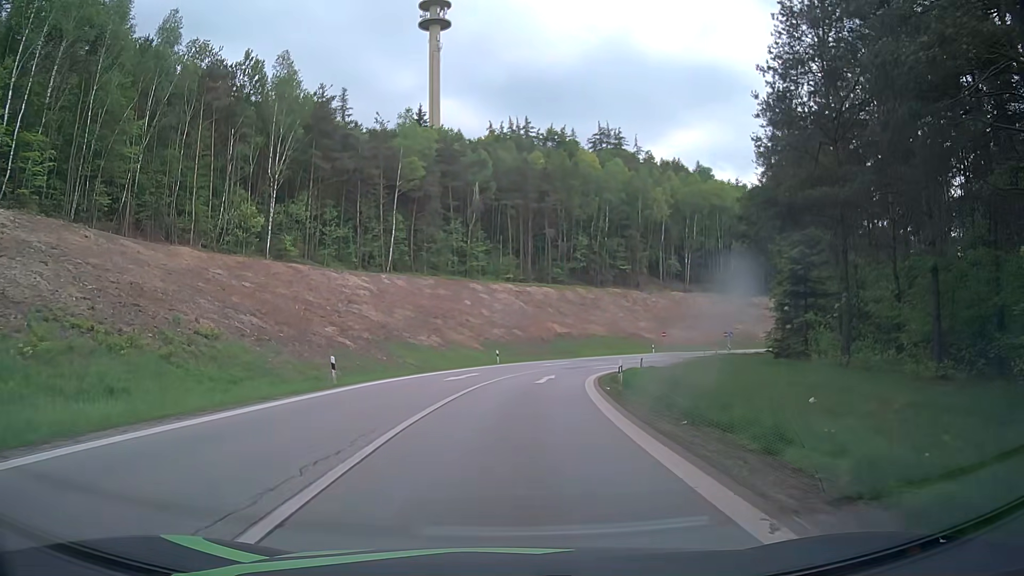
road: motorway_link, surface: asphalt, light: Day
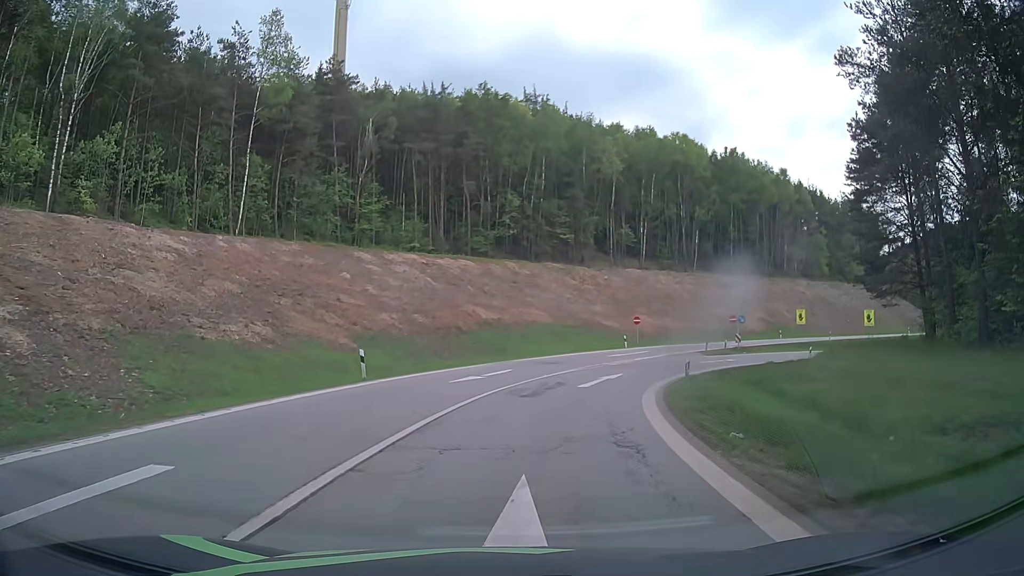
(+1.5, +27.4) m; +7°
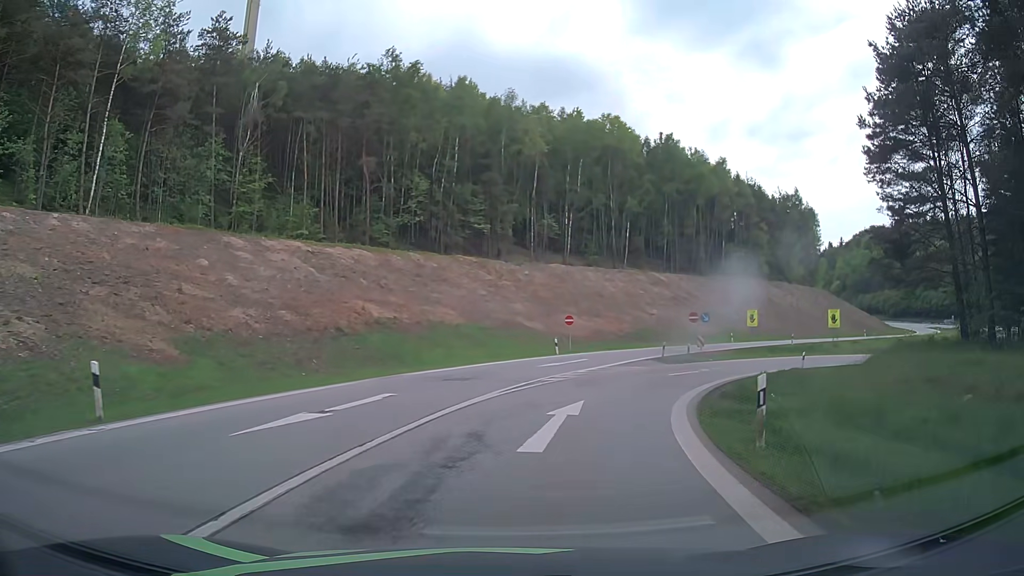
(+0.7, +12.1) m; +8°
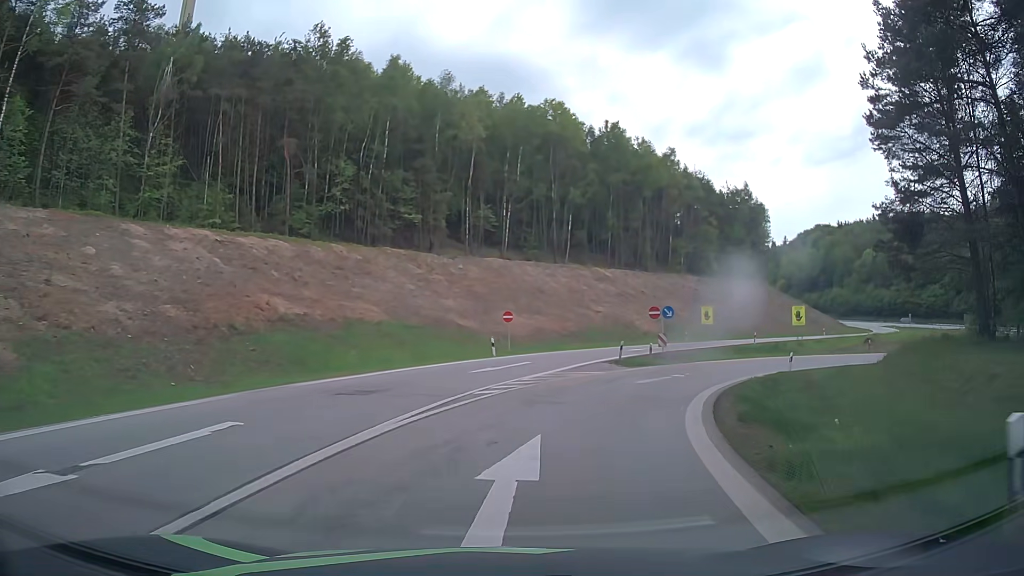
(+0.2, +6.5) m; +5°
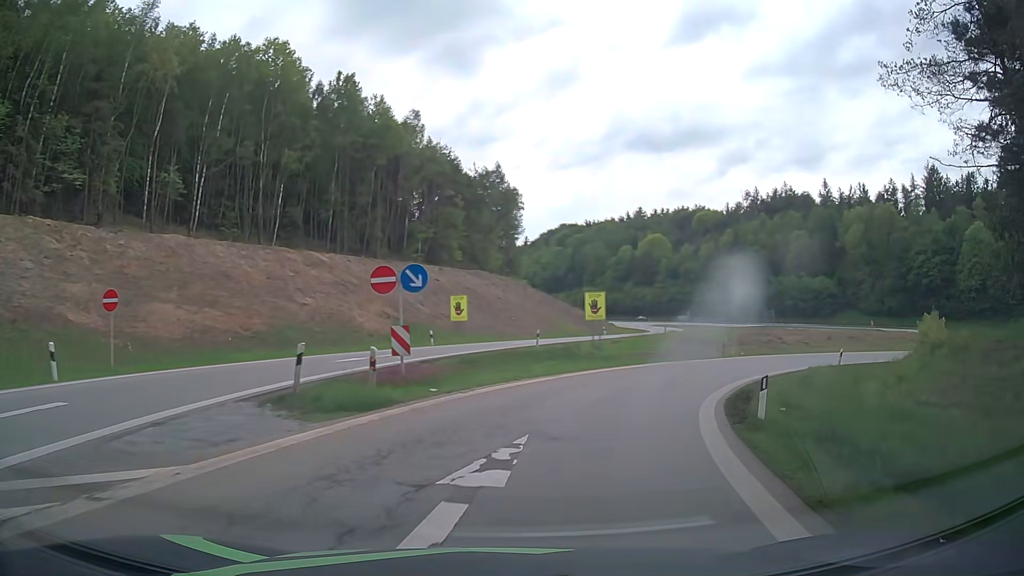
(+4.1, +20.5) m; +24°
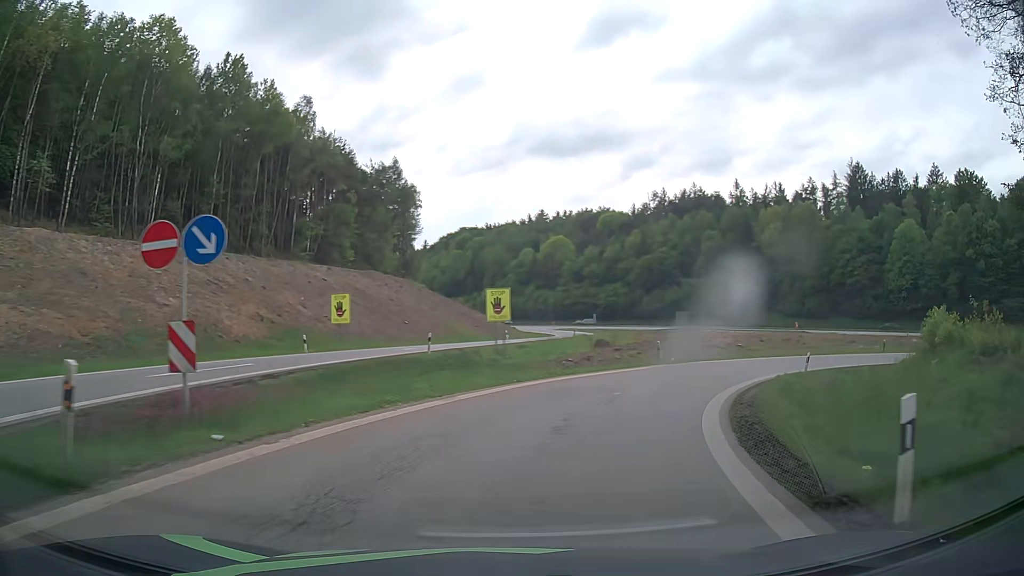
(+0.5, +7.2) m; +7°
